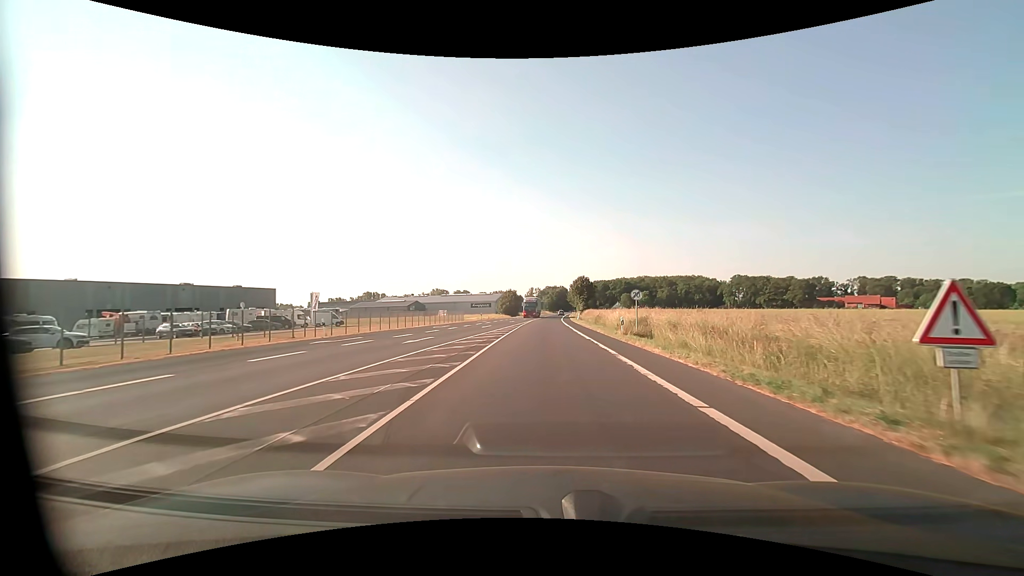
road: primary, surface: asphalt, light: Day
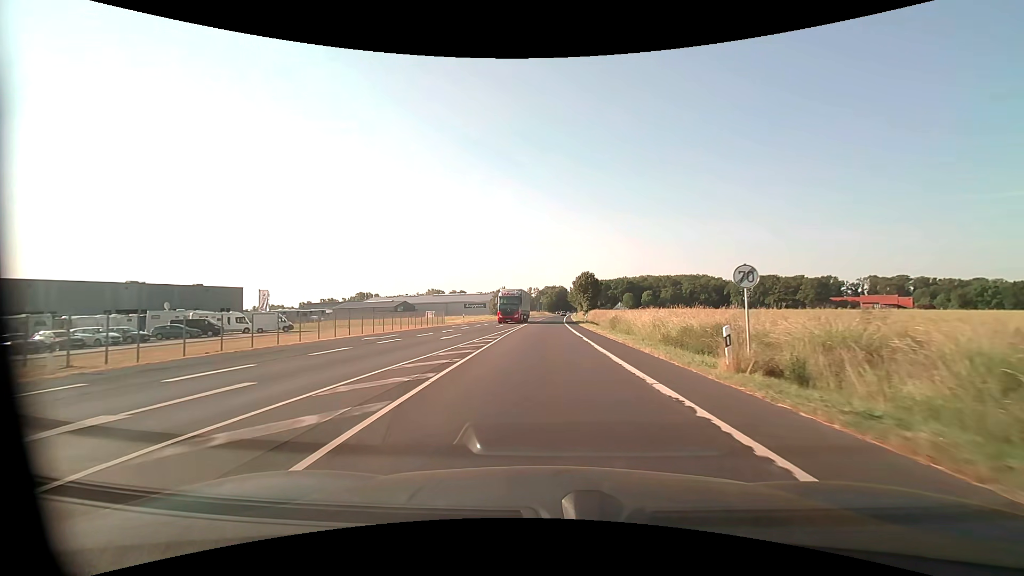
(0.0, +16.1) m; 0°
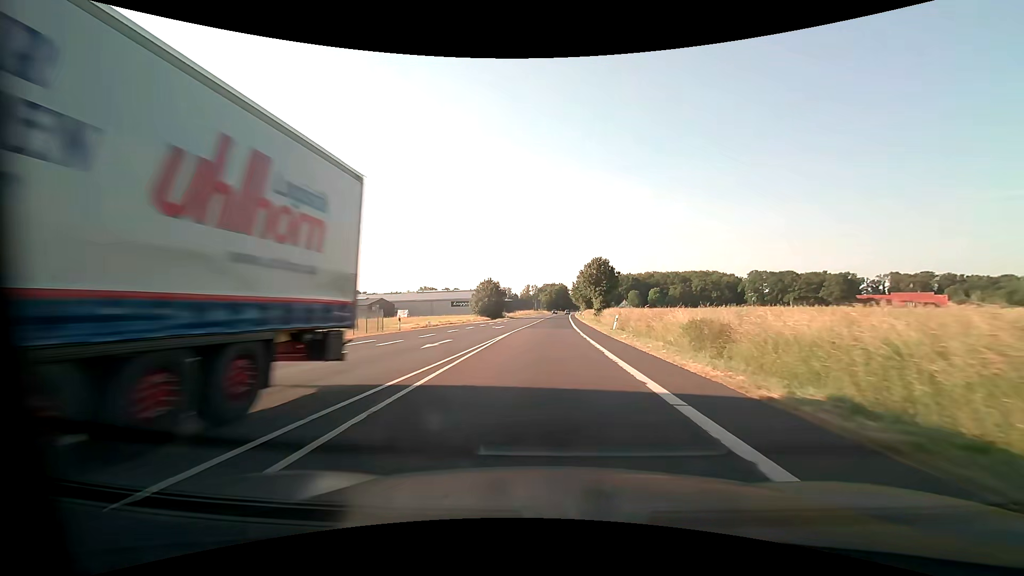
(0.0, +27.2) m; 0°
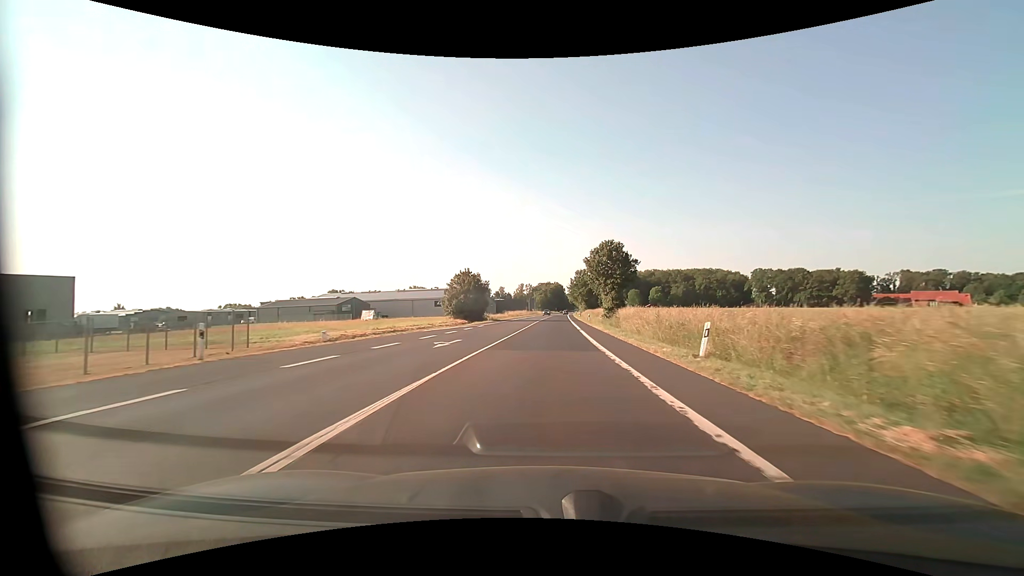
(+0.1, +20.1) m; +1°
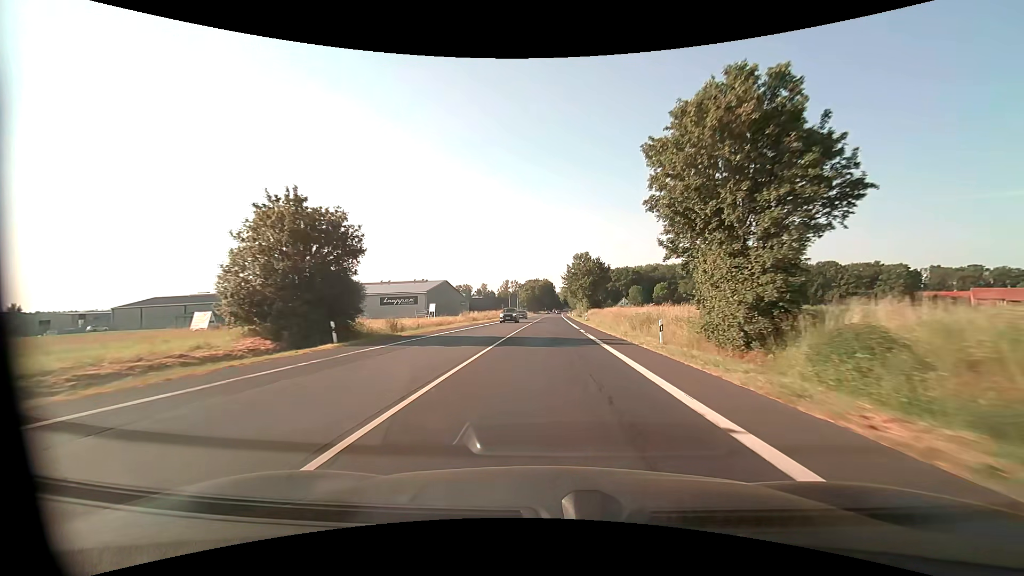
(+0.5, +45.0) m; +1°
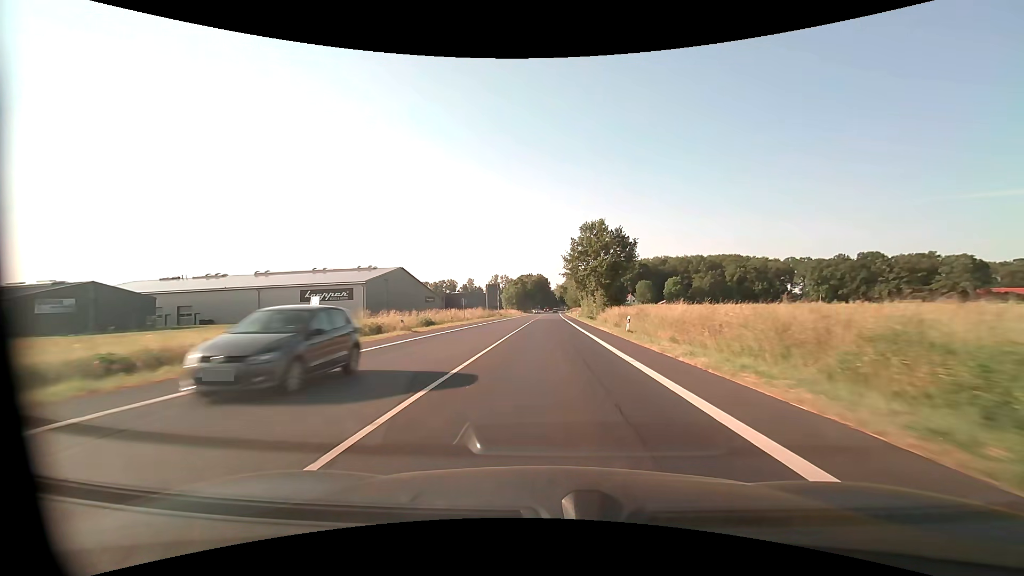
(+0.2, +37.7) m; +1°
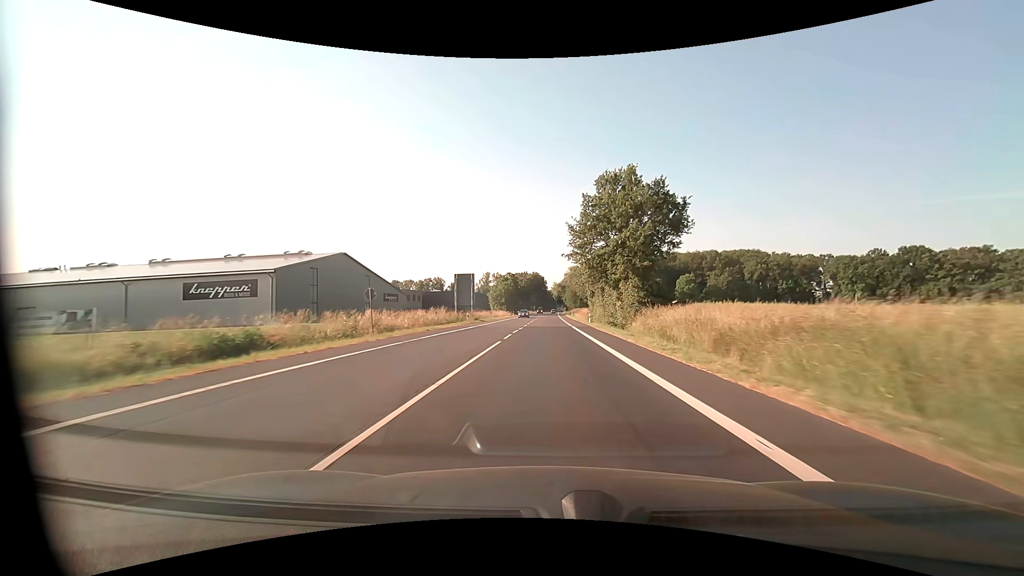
(+0.1, +27.0) m; +1°
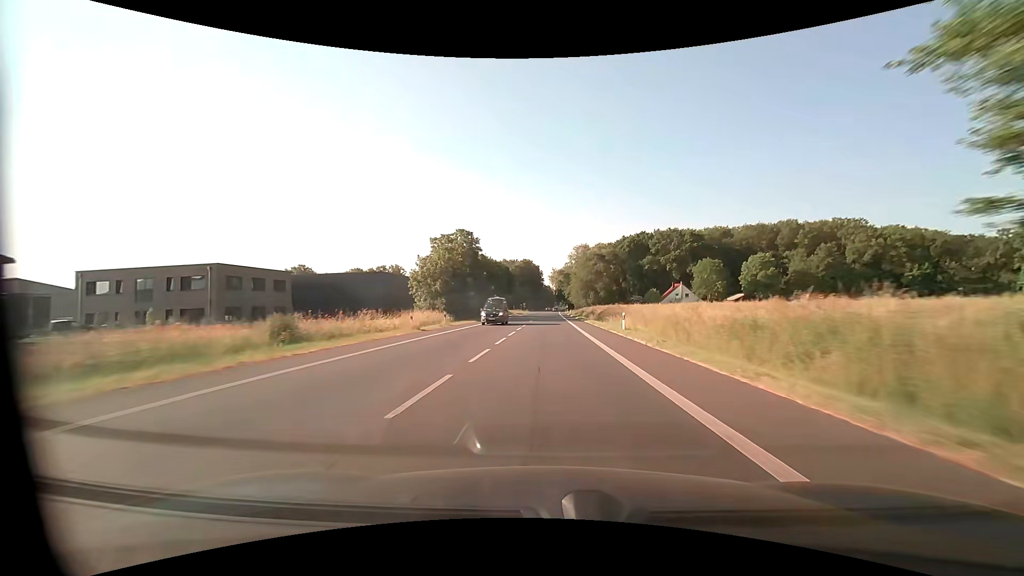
(+0.4, +72.8) m; 0°
(0, +10) (0, +20) (0, +30) (0, +40) (0, +50) (0, +60) (+1, +70) (+1, +80) (+1, +90) (+1, +100) m
